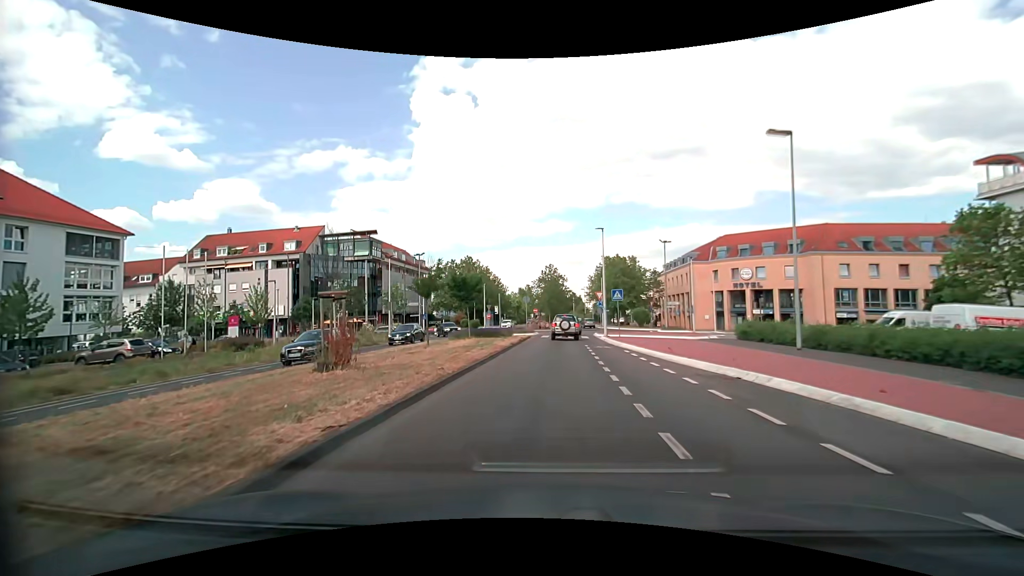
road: secondary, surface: asphalt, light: Day
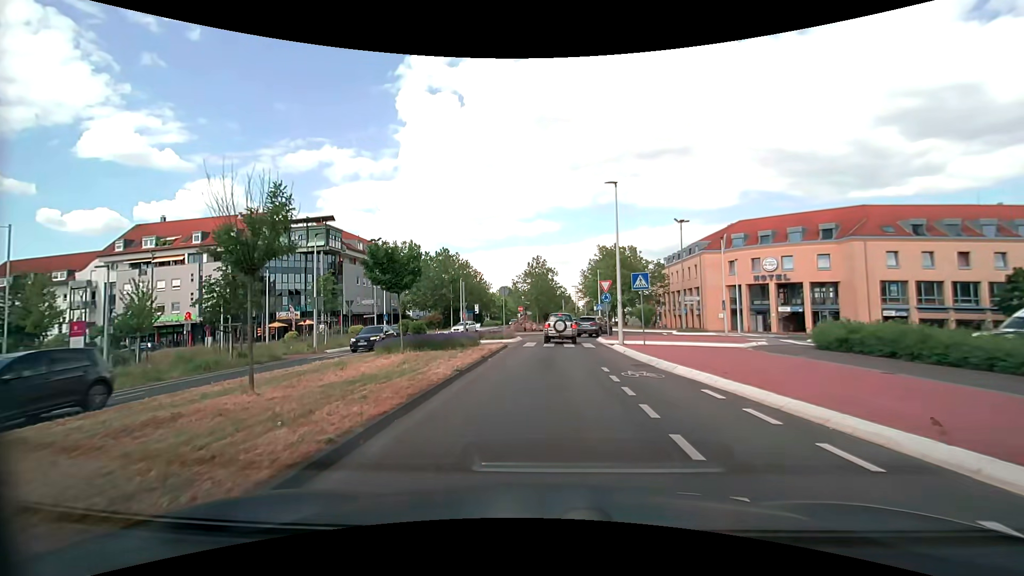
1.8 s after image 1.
(+0.2, +12.0) m; +1°
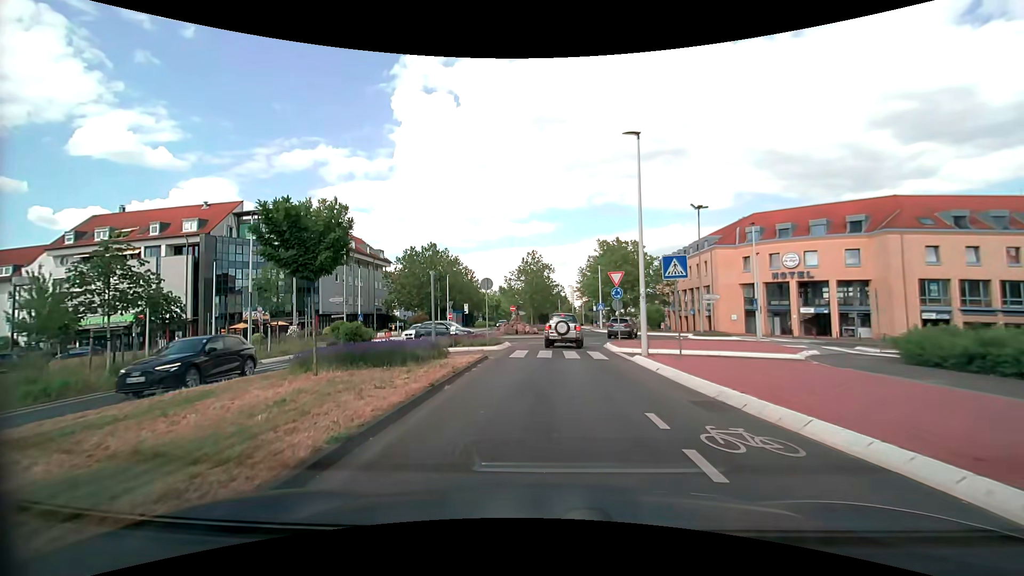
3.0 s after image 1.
(0.0, +6.4) m; 0°
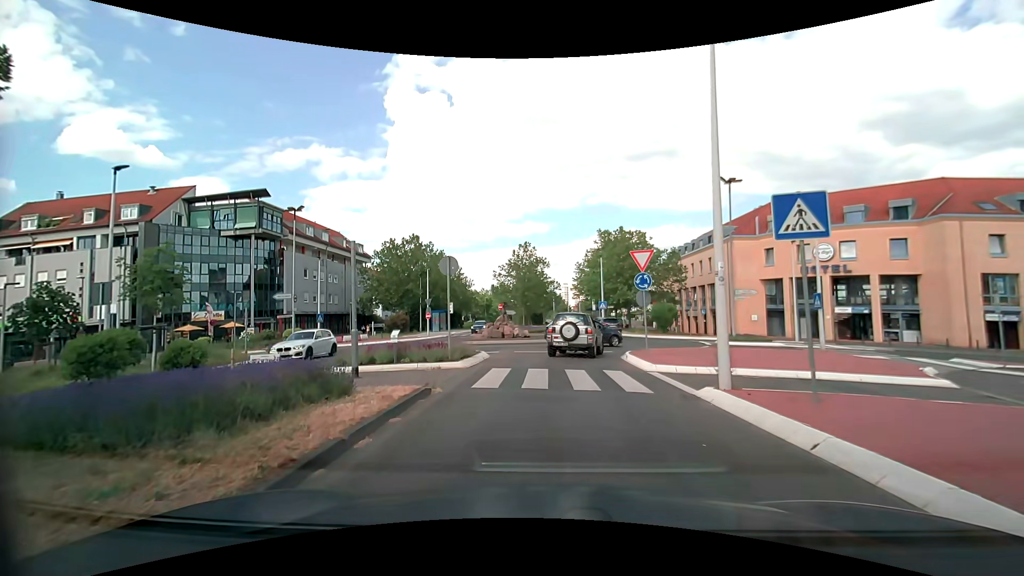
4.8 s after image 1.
(+0.1, +7.8) m; +1°
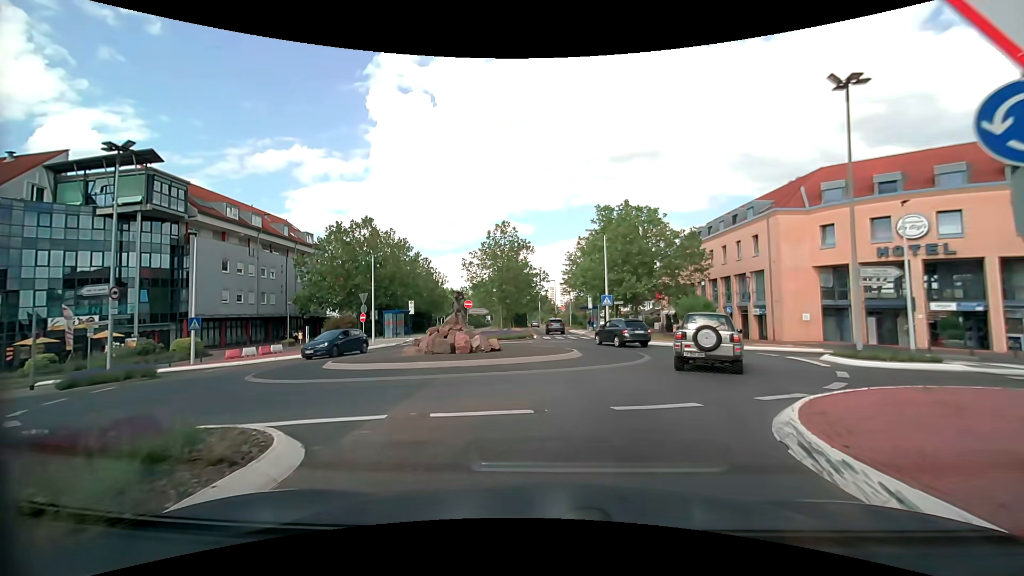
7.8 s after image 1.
(+0.1, +14.2) m; +1°
(+2, +10) (+5, +19) (+4, +29) (+2, +39) (+1, +49) (+1, +59) (+1, +69) (0, +79) (0, +89) (-1, +98) m
